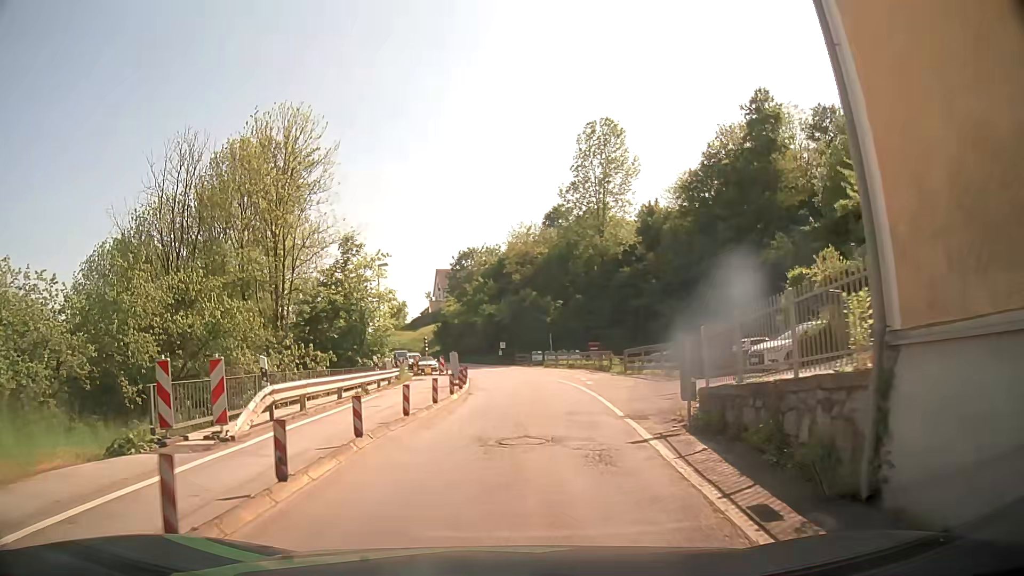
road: secondary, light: Day
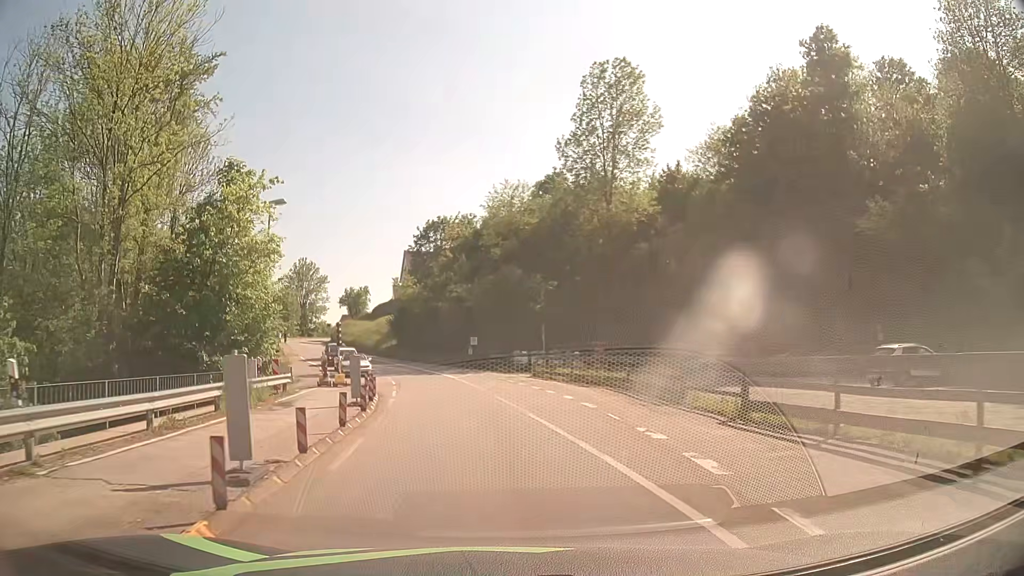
(+0.2, +19.6) m; +1°
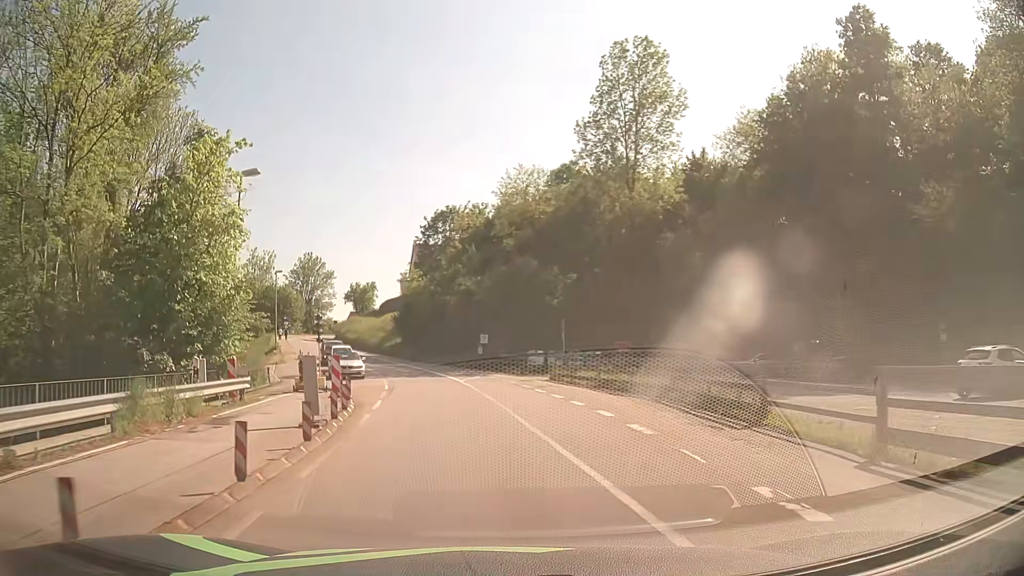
(0.0, +5.1) m; -1°
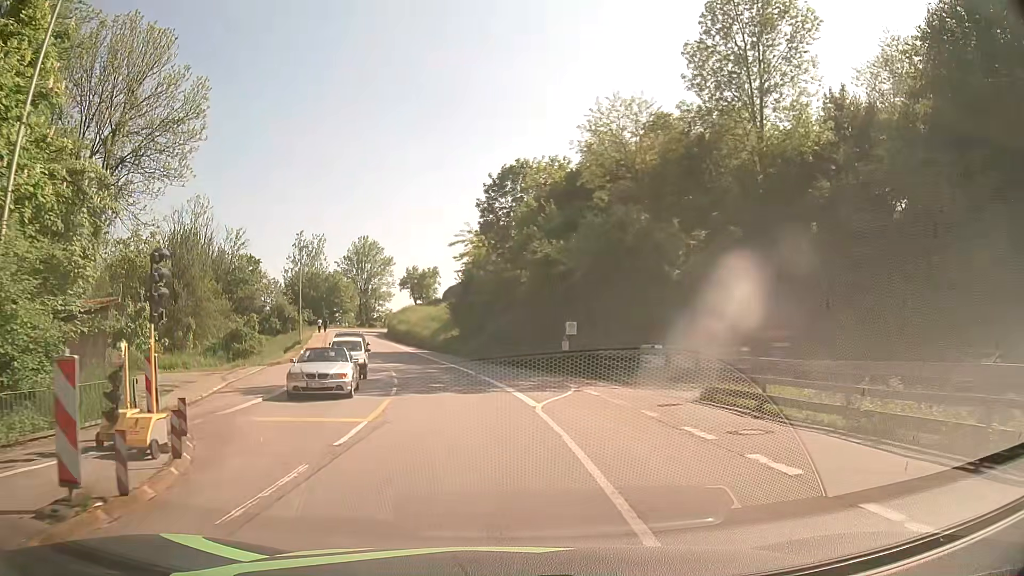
(-0.8, +15.9) m; -7°
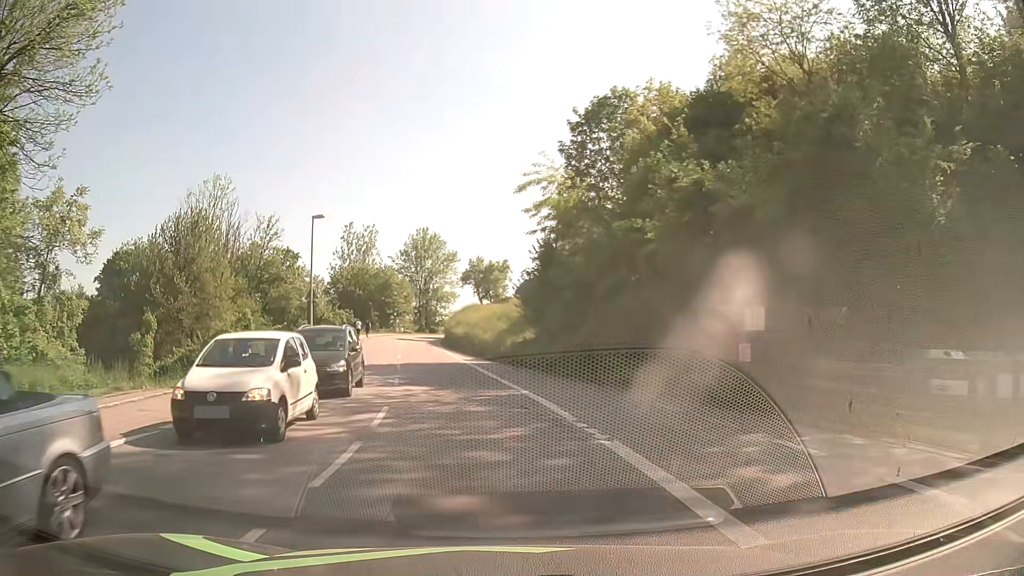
(-0.9, +16.7) m; -6°
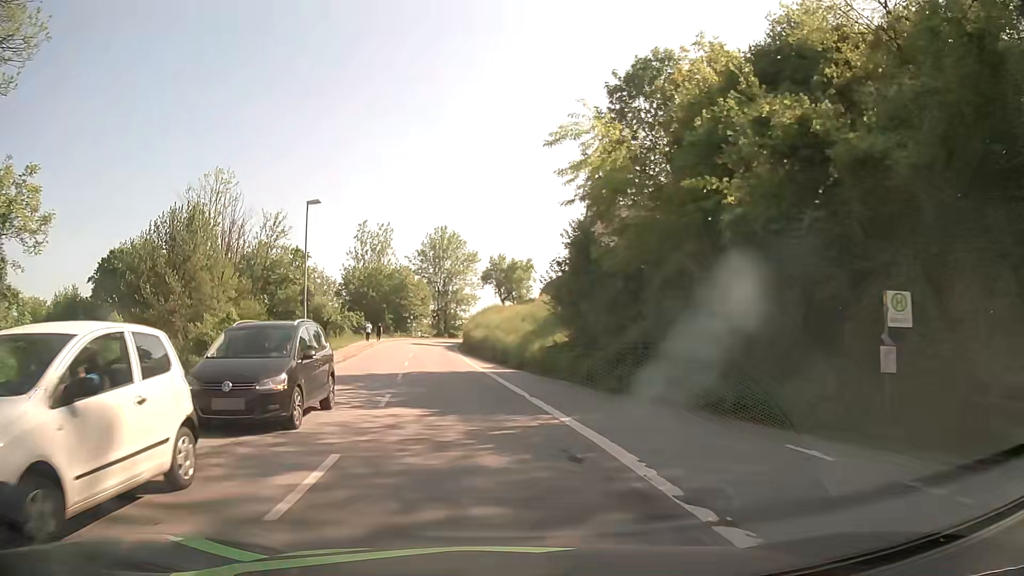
(-0.1, +6.0) m; -2°
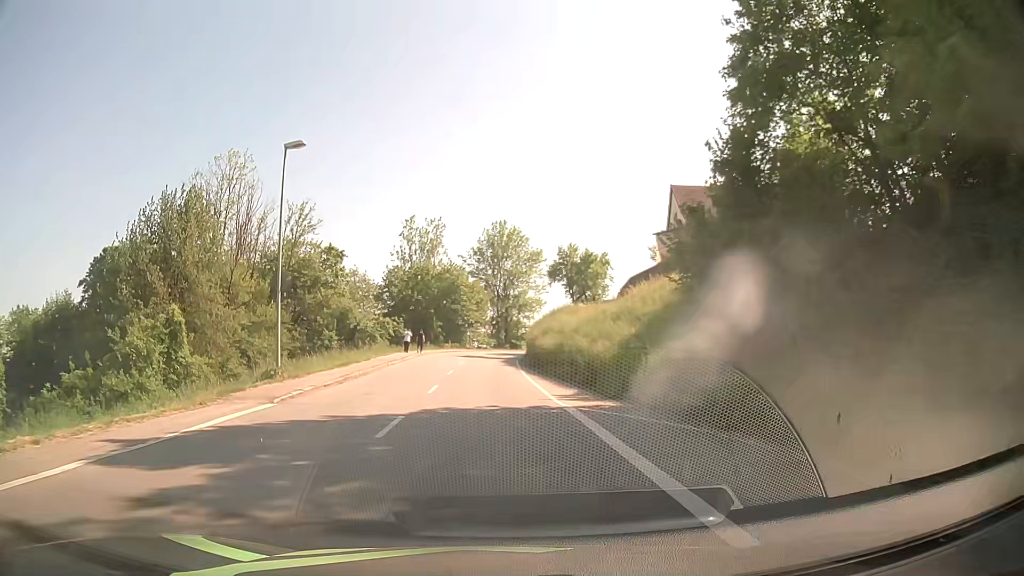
(-0.5, +13.2) m; -5°
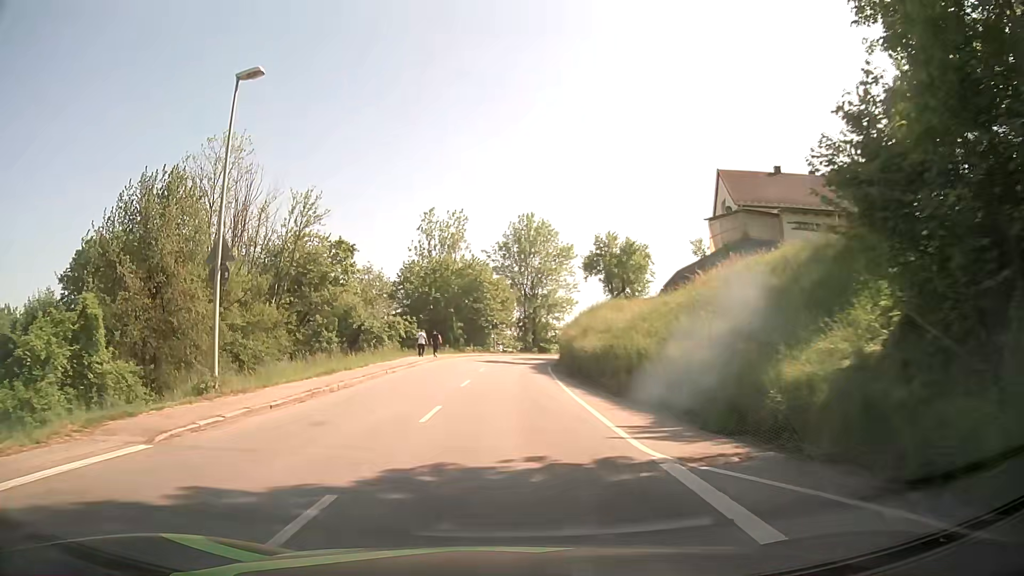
(-0.2, +7.3) m; -3°
(0, +10) (0, +20) (0, +30) (+1, +40) (+2, +50) (+5, +60) (+8, +69) (+12, +78) (+17, +87) (+23, +95) m
